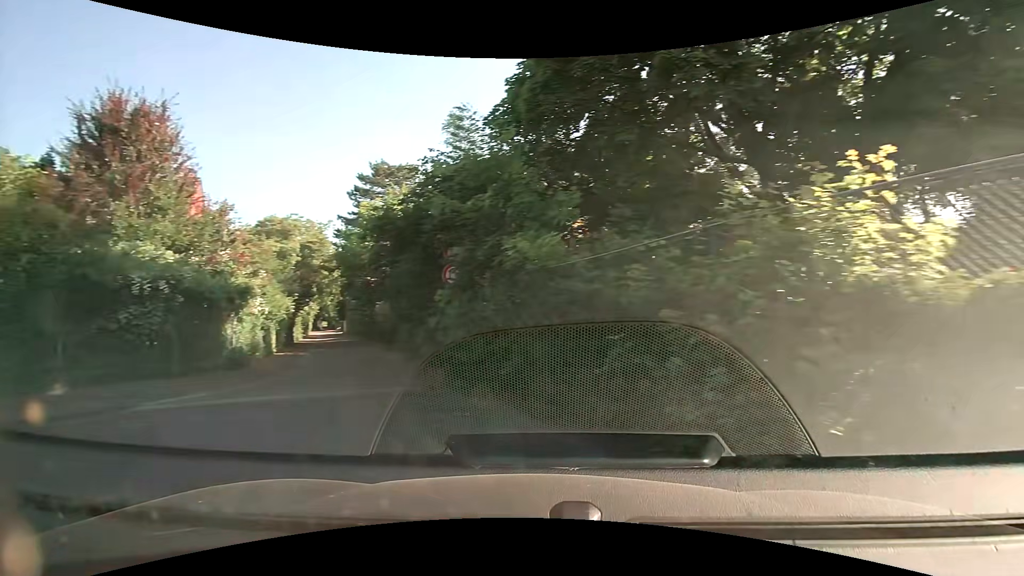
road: residential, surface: paved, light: Day
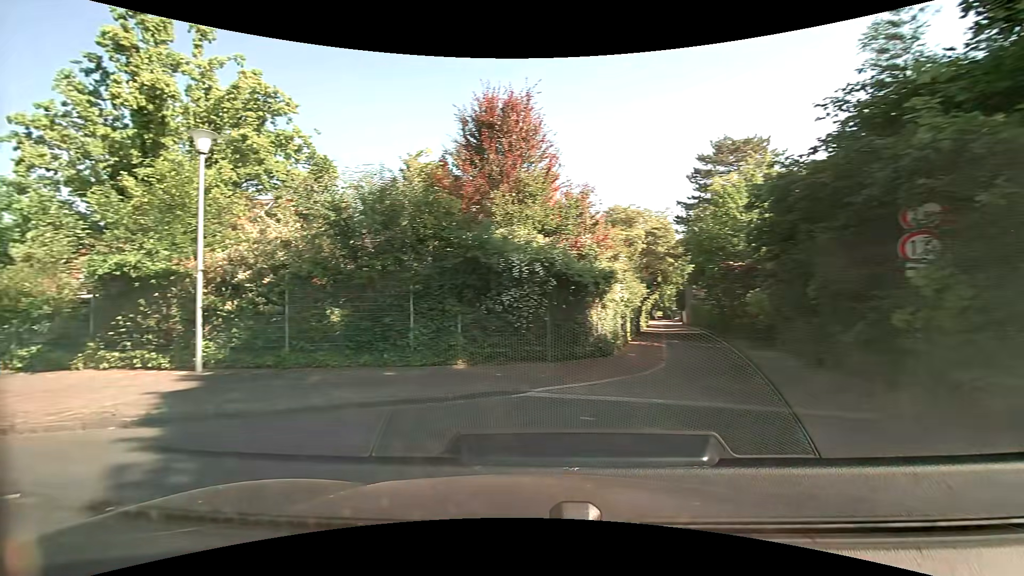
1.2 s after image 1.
(-0.8, +2.6) m; -35°
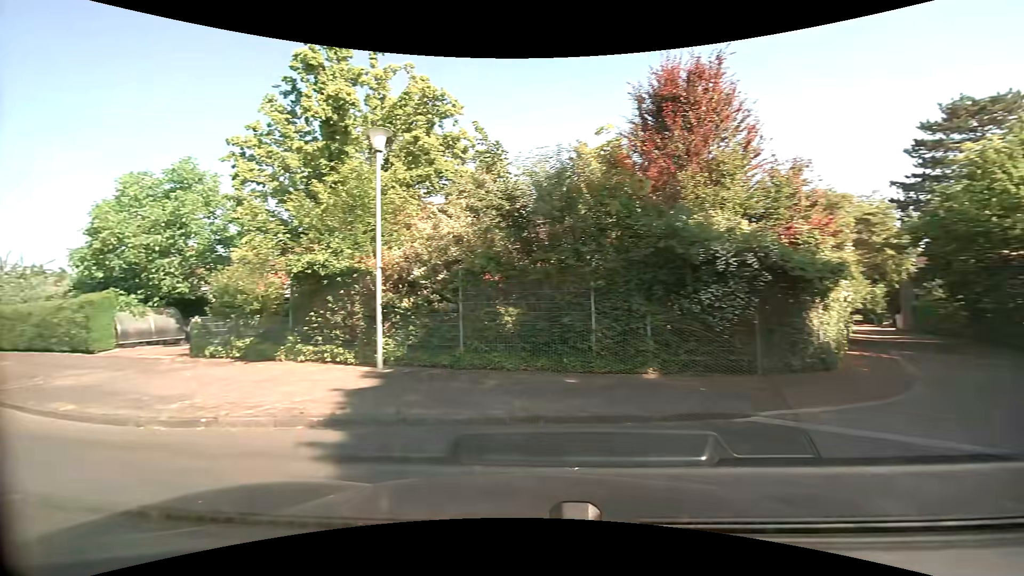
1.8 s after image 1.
(-0.2, +1.4) m; -20°
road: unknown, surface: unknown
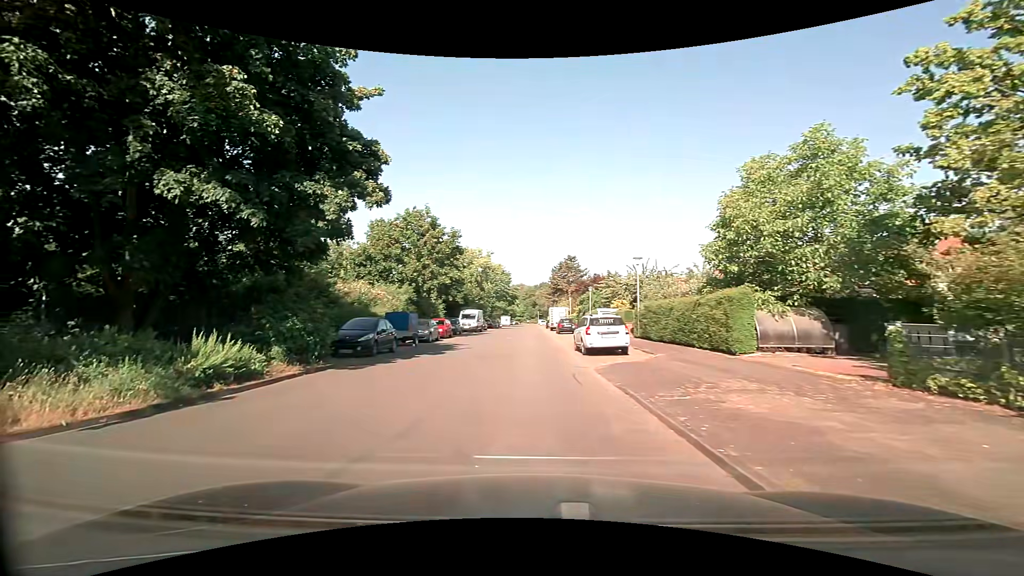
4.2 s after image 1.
(-3.2, +5.1) m; -61°
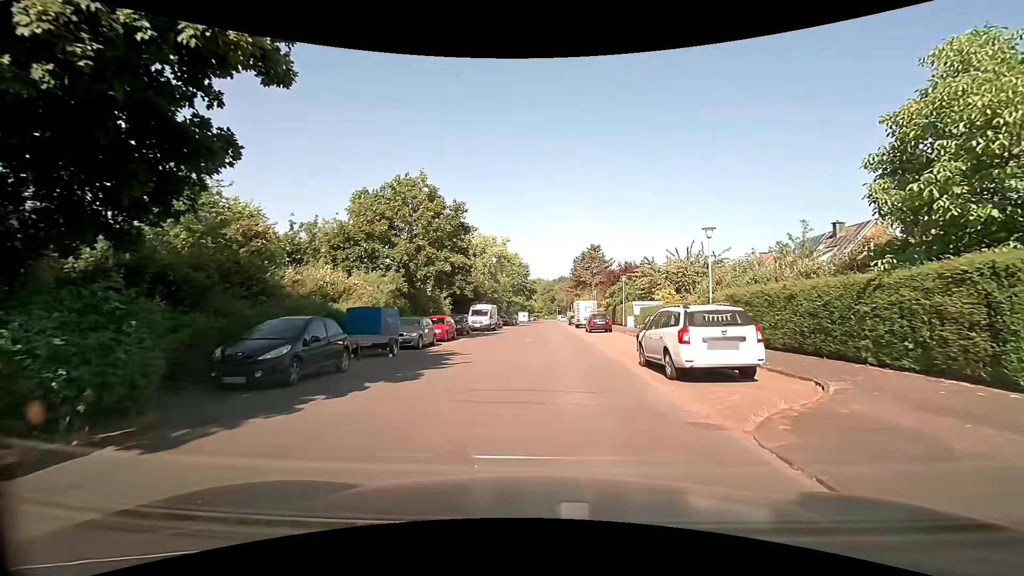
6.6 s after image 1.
(-0.8, +8.7) m; -4°
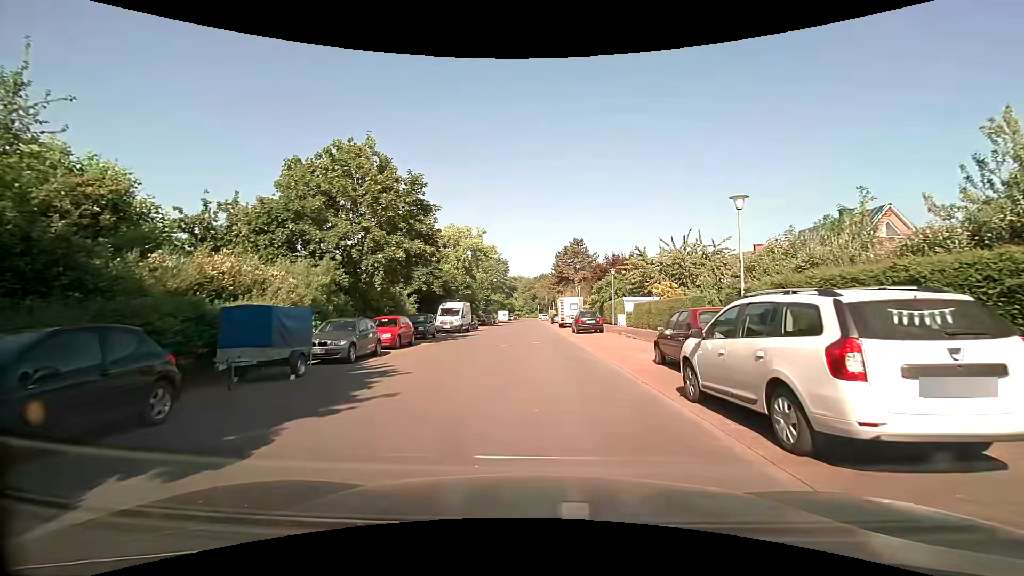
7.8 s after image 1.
(+0.1, +5.8) m; +1°
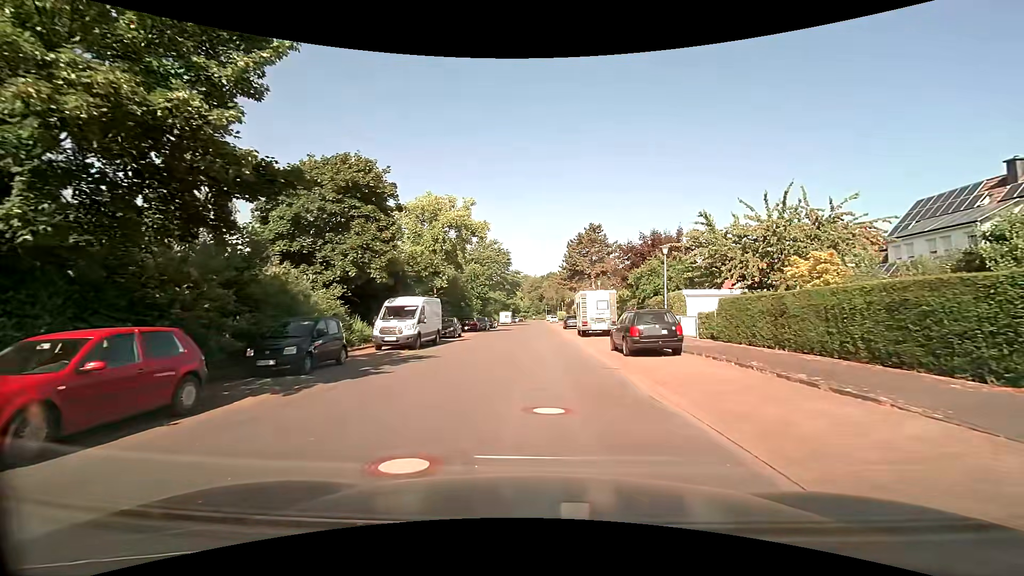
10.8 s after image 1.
(+0.2, +15.9) m; 0°
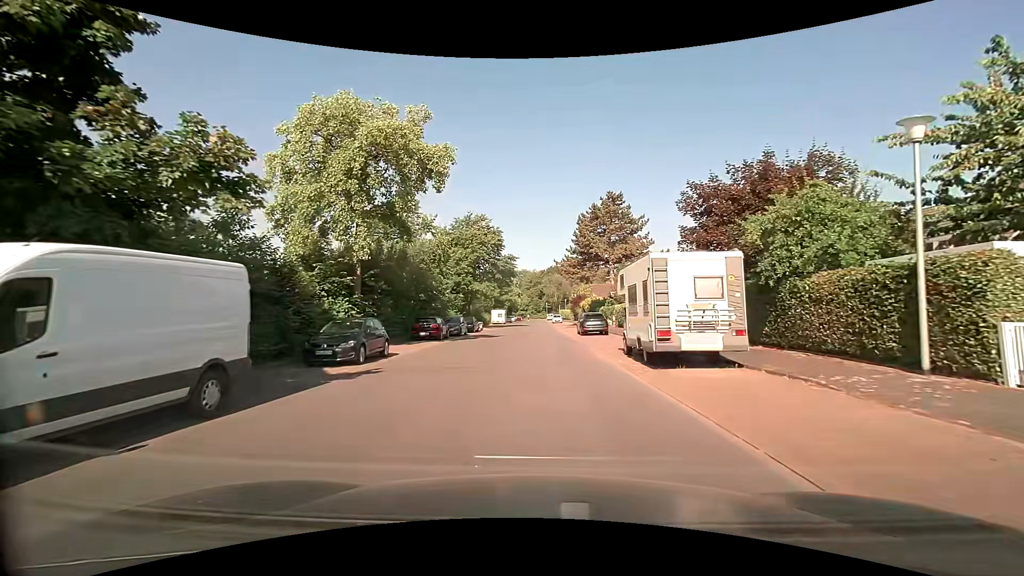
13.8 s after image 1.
(-0.2, +18.6) m; 0°
(0, +10) (0, +20) (0, +30) (0, +40) (0, +50) (0, +60) (0, +70) (+1, +80) (+1, +90) (0, +100) m
